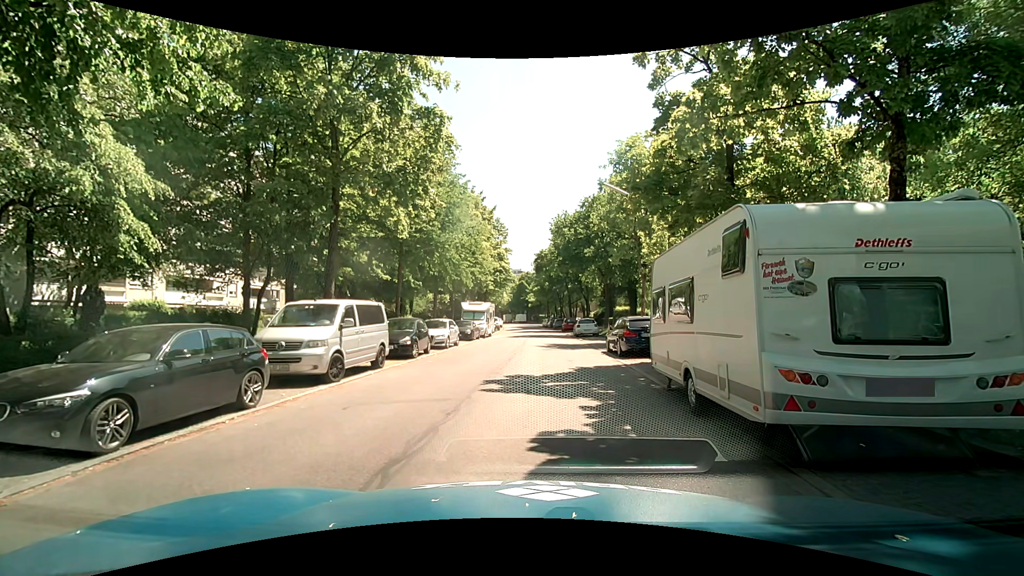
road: residential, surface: asphalt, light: Day
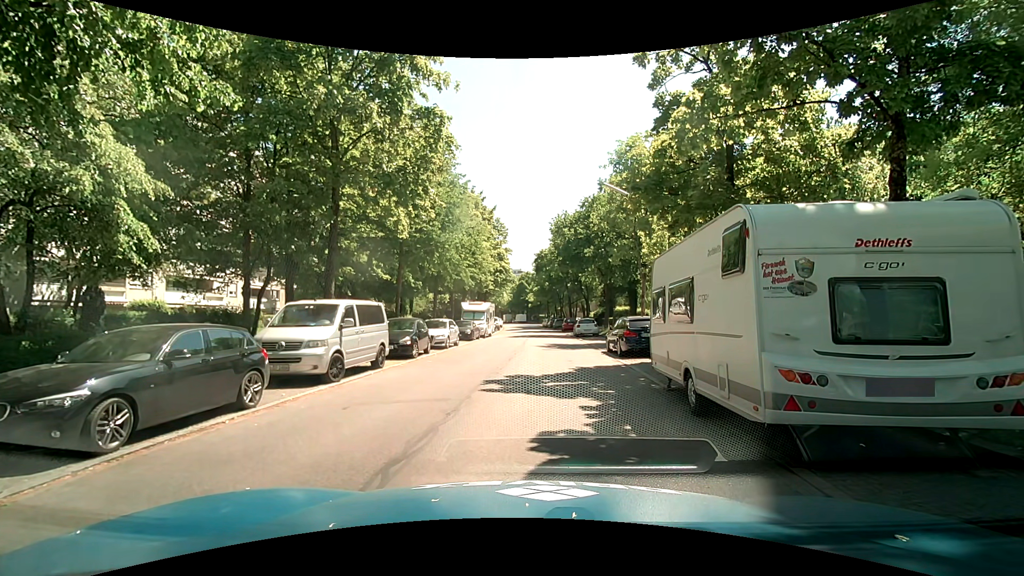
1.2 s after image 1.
(0.0, 0.0) m; 0°
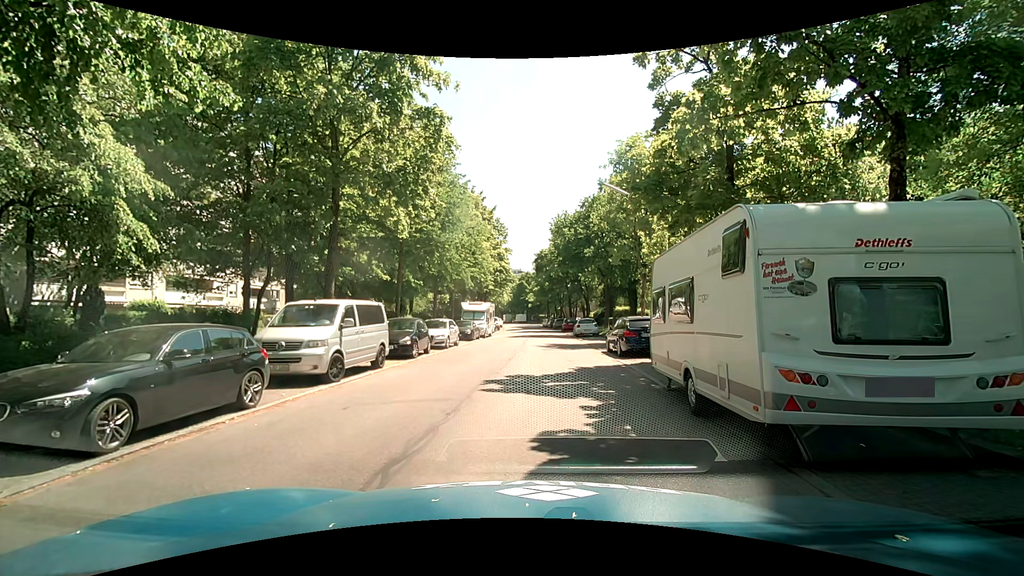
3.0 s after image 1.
(0.0, 0.0) m; 0°
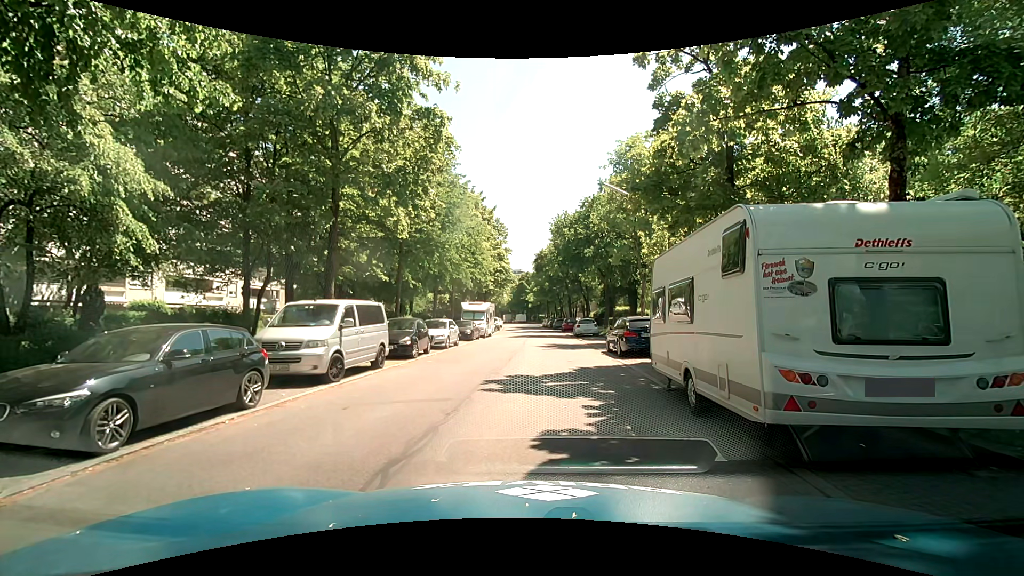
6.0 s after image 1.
(0.0, 0.0) m; 0°
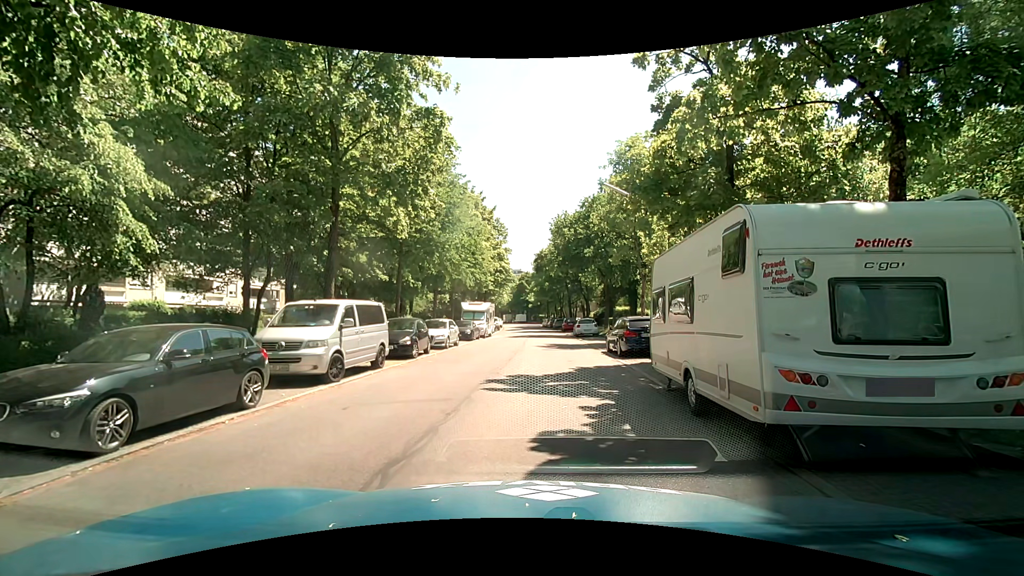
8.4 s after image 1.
(0.0, 0.0) m; 0°
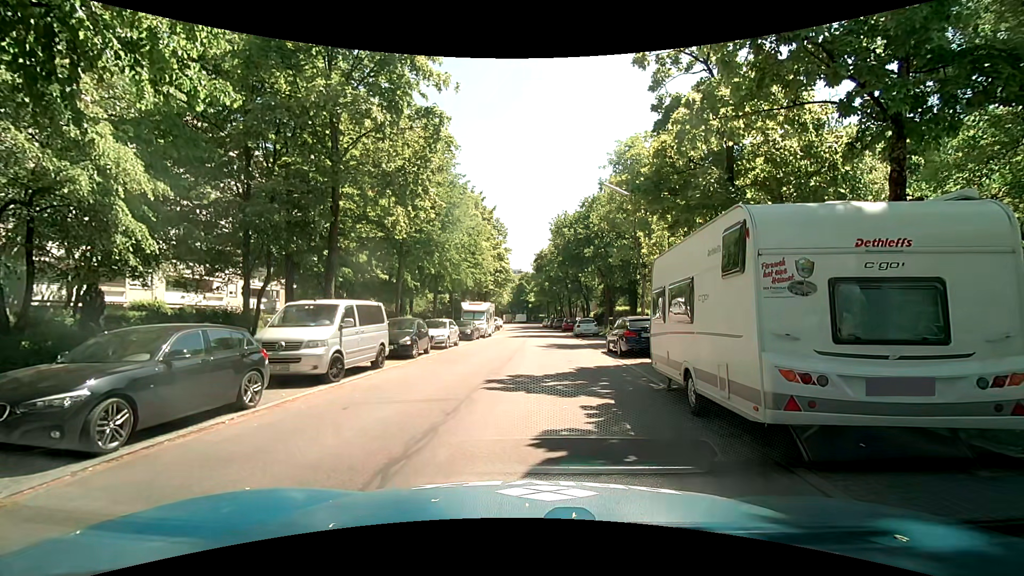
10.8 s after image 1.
(0.0, 0.0) m; 0°
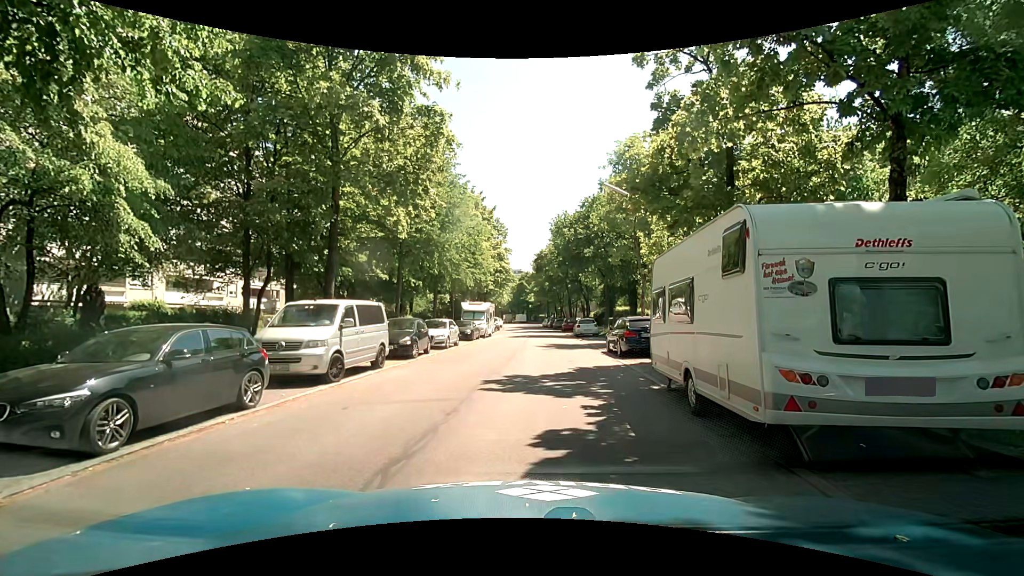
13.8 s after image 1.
(0.0, 0.0) m; 0°
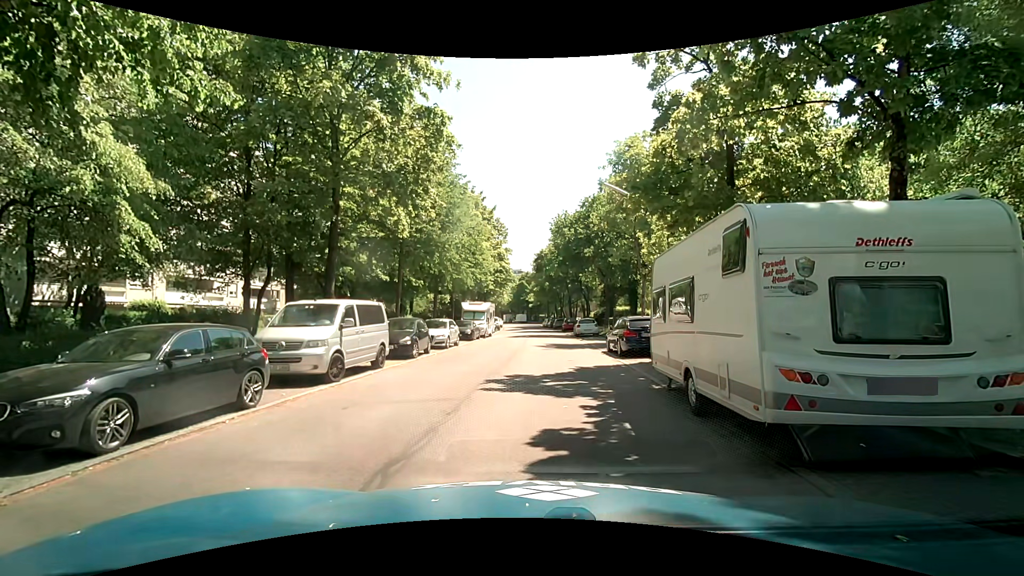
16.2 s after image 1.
(0.0, 0.0) m; 0°
